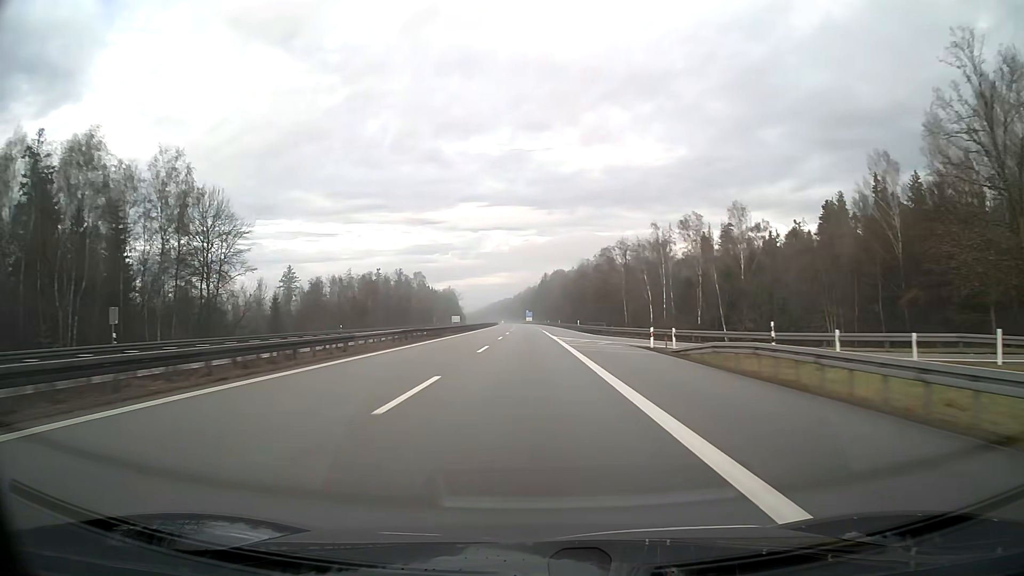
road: motorway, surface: asphalt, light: Day
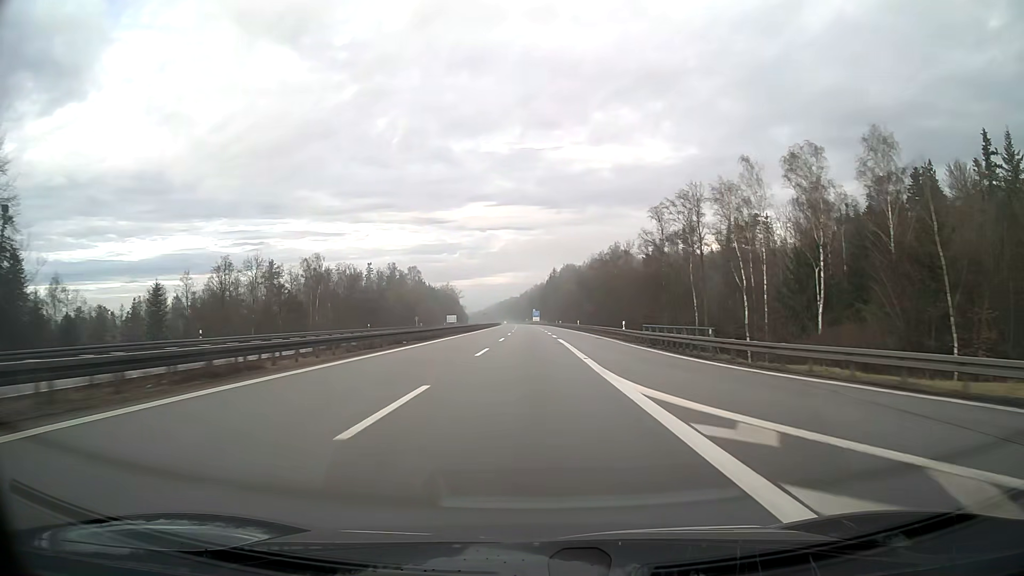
(-0.2, +38.3) m; -1°
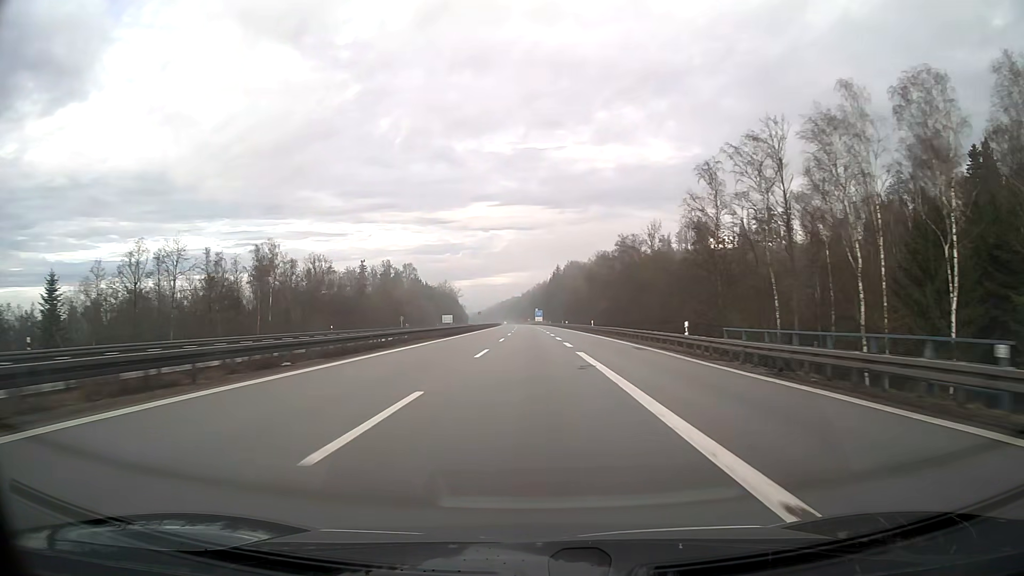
(0.0, +19.2) m; 0°
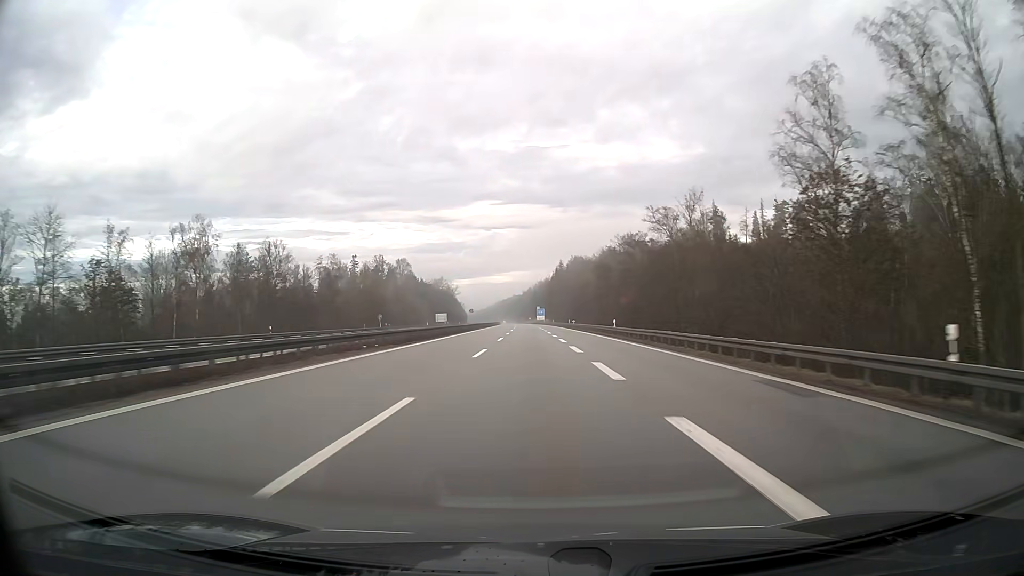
(0.0, +19.2) m; 0°
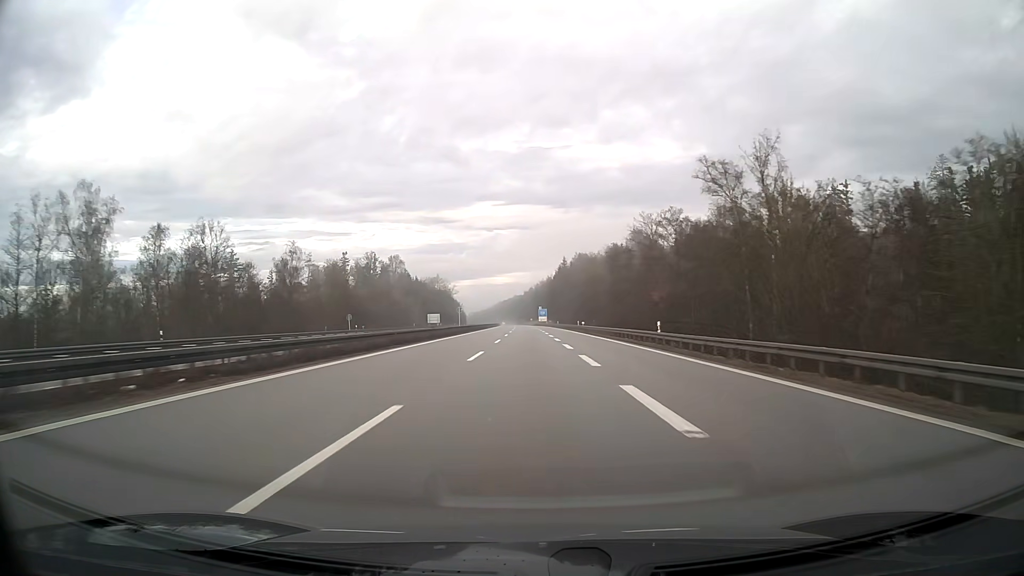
(0.0, +19.2) m; 0°
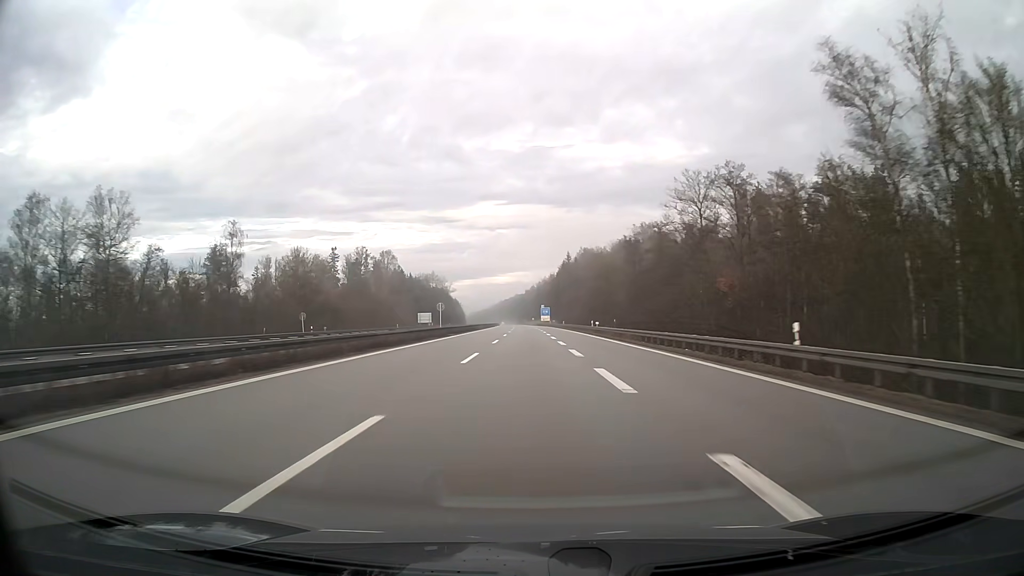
(0.0, +19.2) m; 0°
